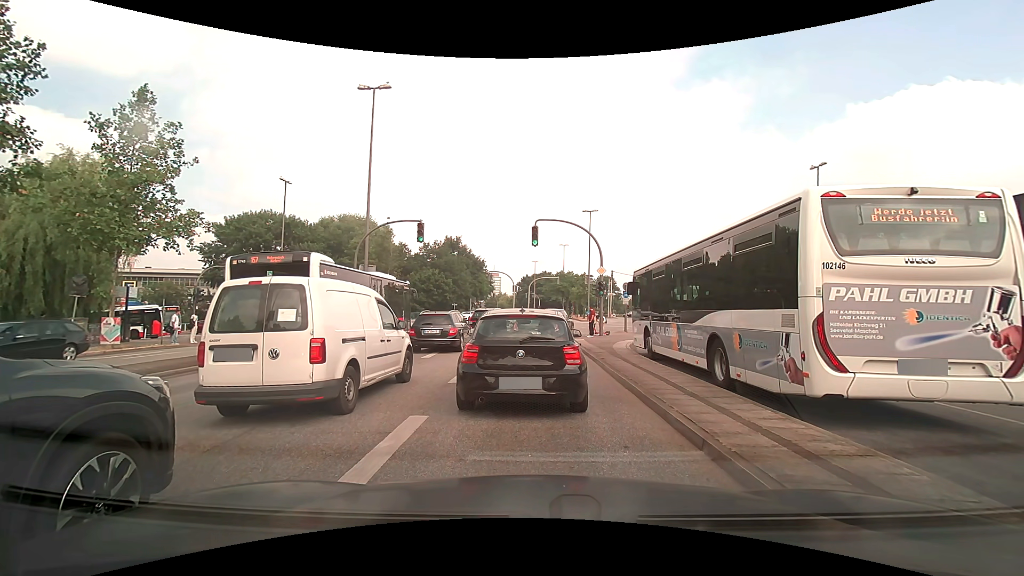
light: Day
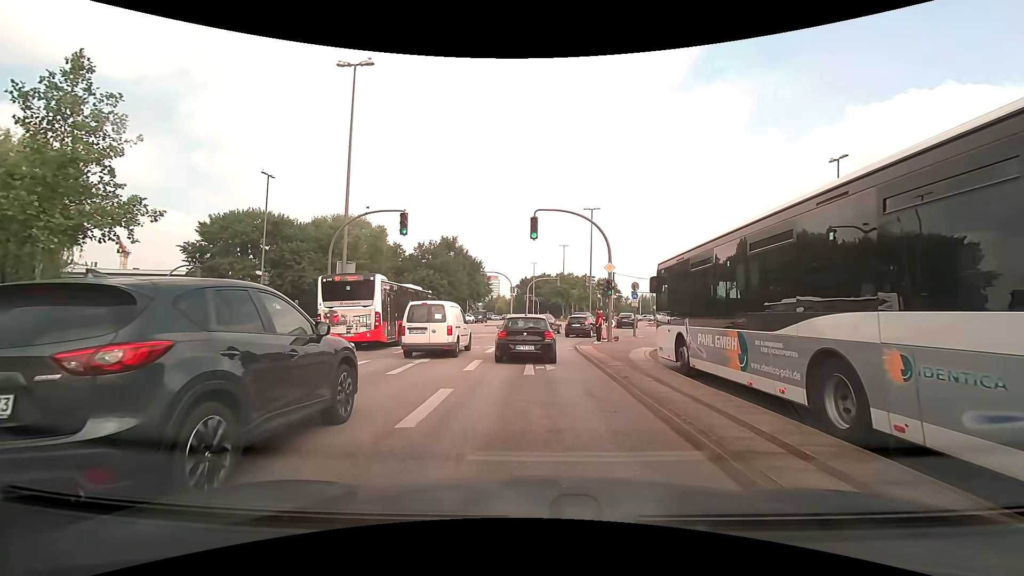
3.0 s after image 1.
(+0.1, +3.9) m; +1°
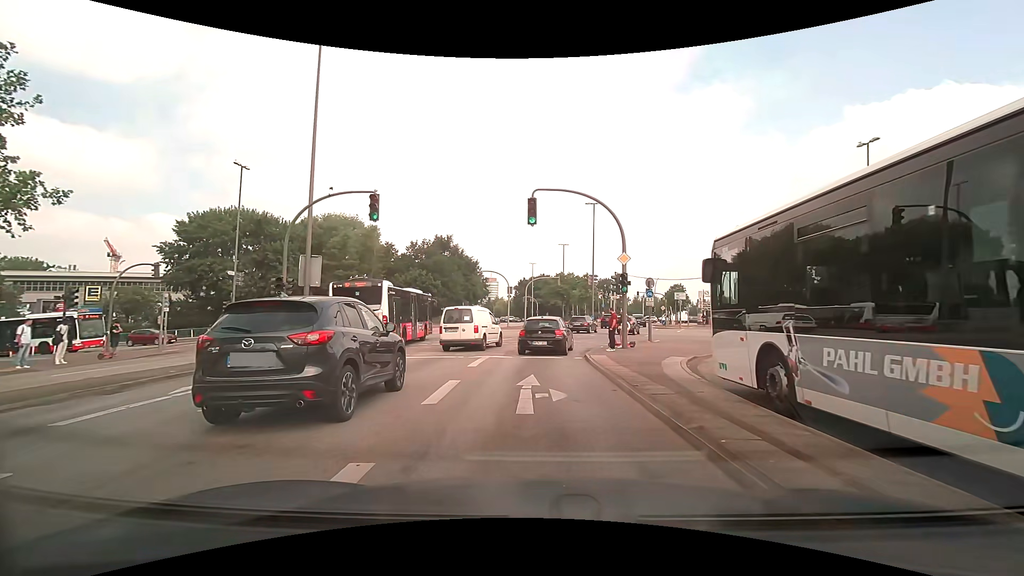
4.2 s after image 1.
(0.0, +4.7) m; +1°
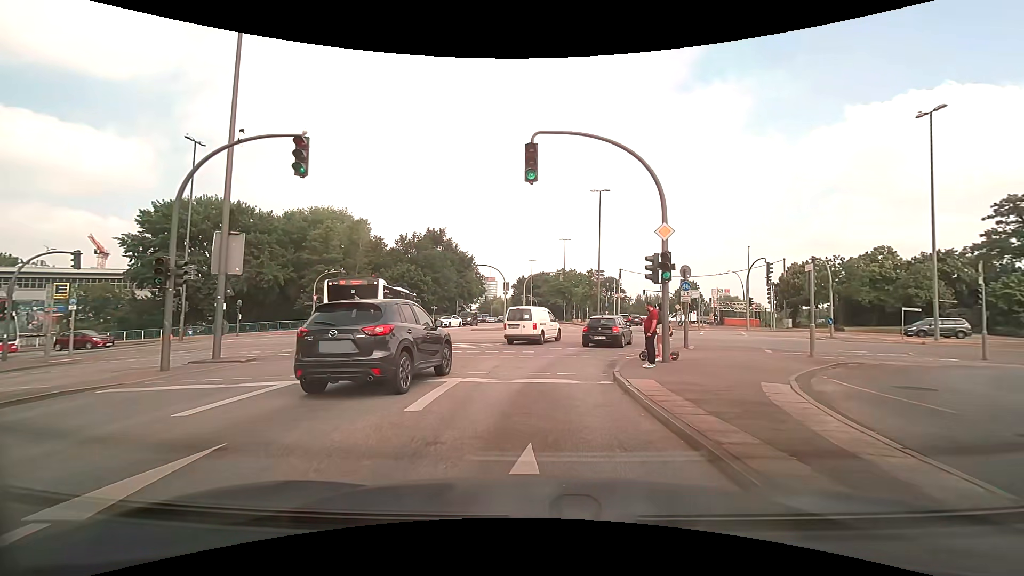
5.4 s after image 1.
(-0.1, +6.9) m; -1°
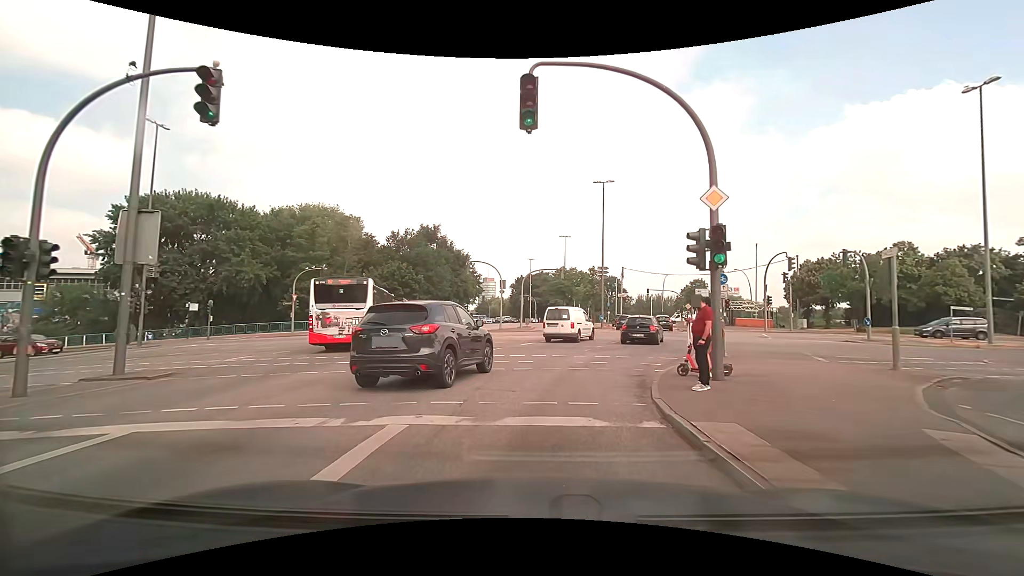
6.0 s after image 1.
(0.0, +4.3) m; +1°
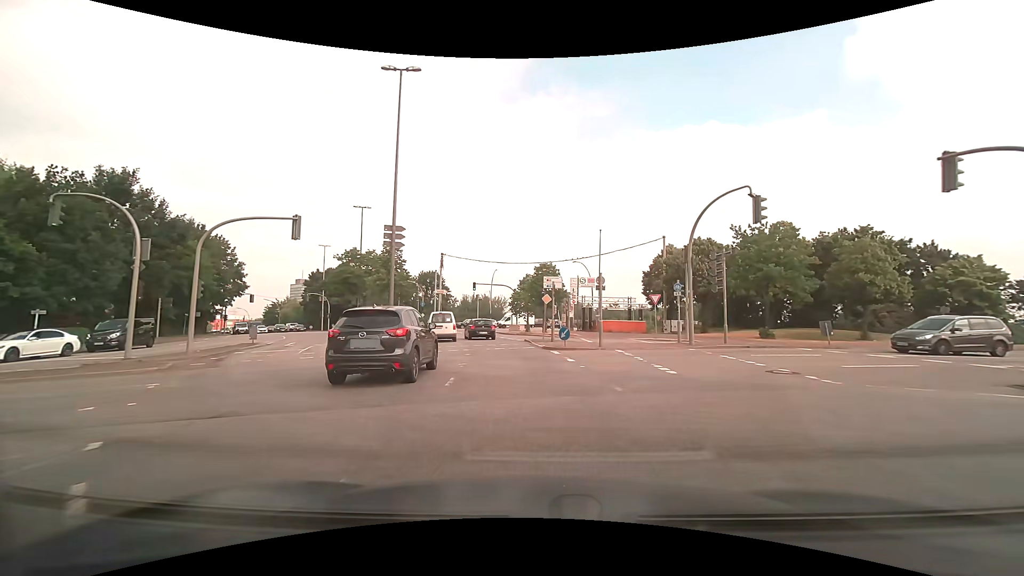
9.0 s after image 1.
(+5.0, +26.6) m; +19°
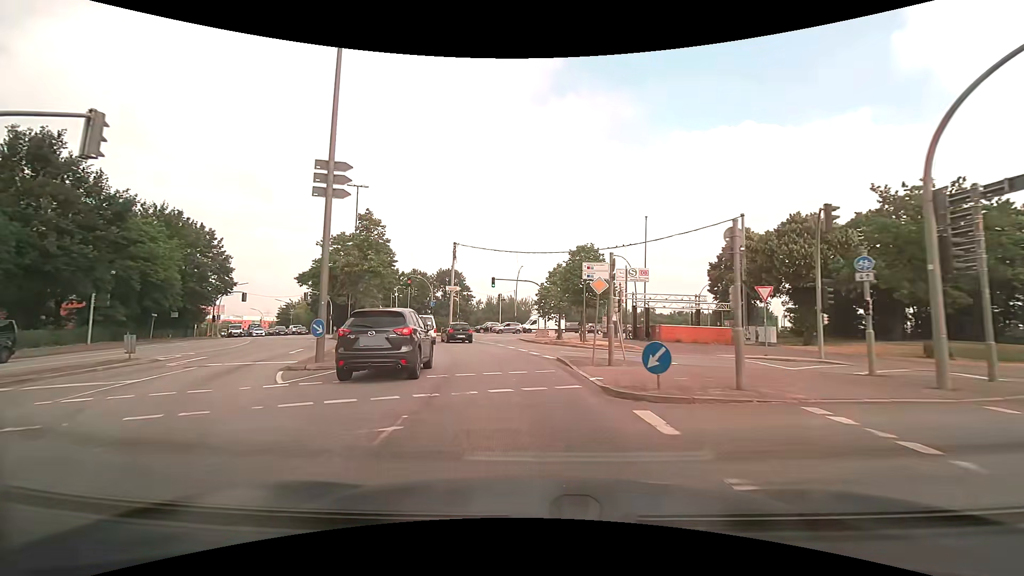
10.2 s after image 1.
(-0.2, +12.8) m; -3°
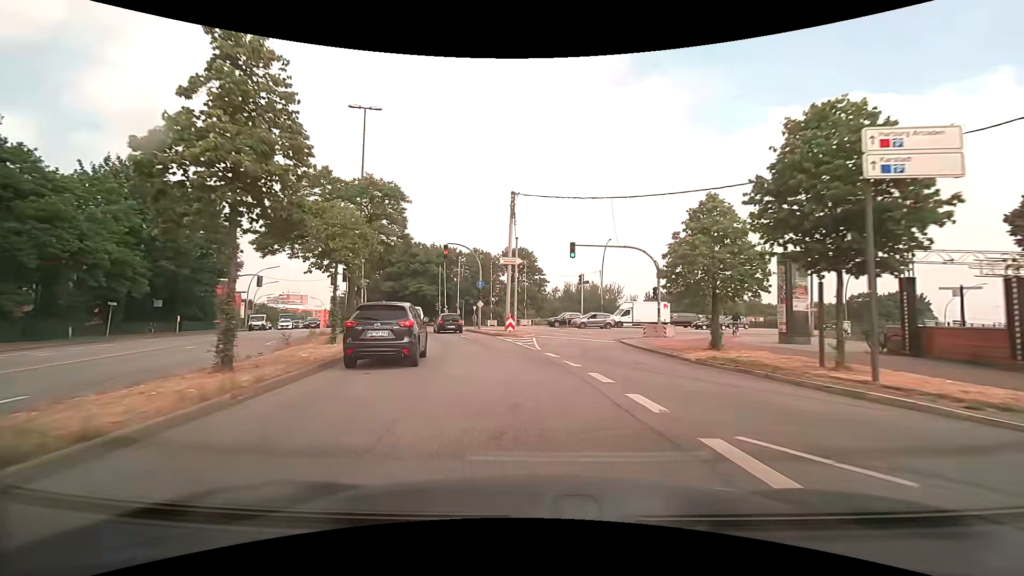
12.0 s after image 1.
(-1.5, +20.4) m; -8°
(0, +10) (-2, +20) (-4, +30) (-7, +39) (-10, +49) (-14, +58) (-17, +67) (-22, +76) (-26, +85) (-32, +94) m
